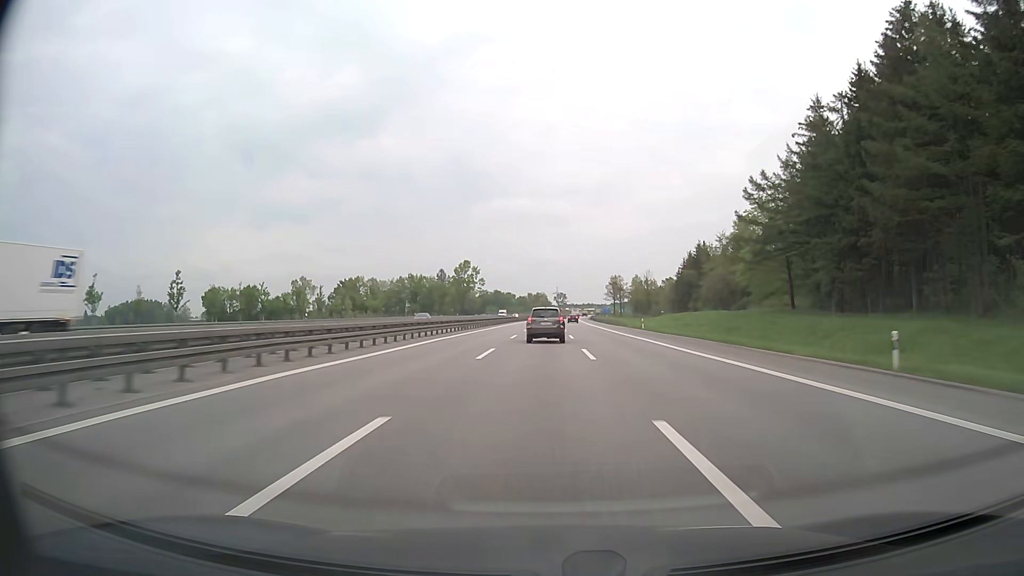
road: motorway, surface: asphalt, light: Day
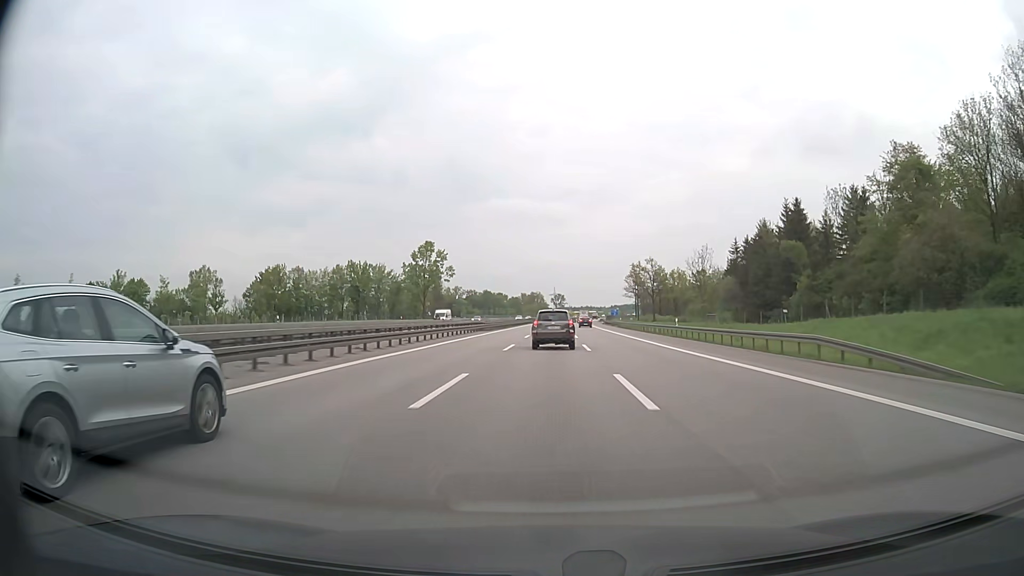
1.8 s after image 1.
(+0.2, +64.6) m; 0°
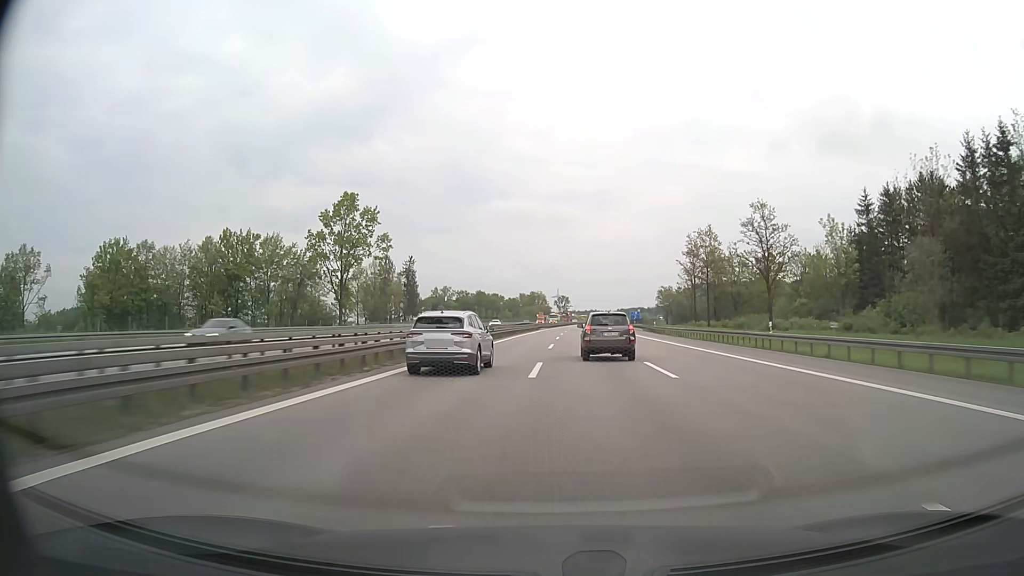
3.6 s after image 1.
(-0.4, +65.8) m; 0°
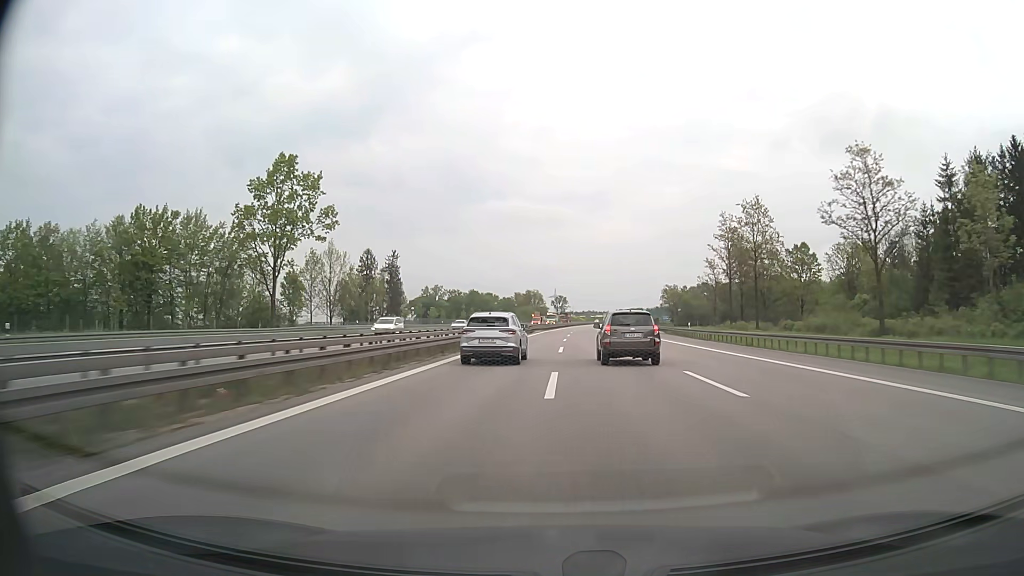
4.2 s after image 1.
(0.0, +22.6) m; 0°
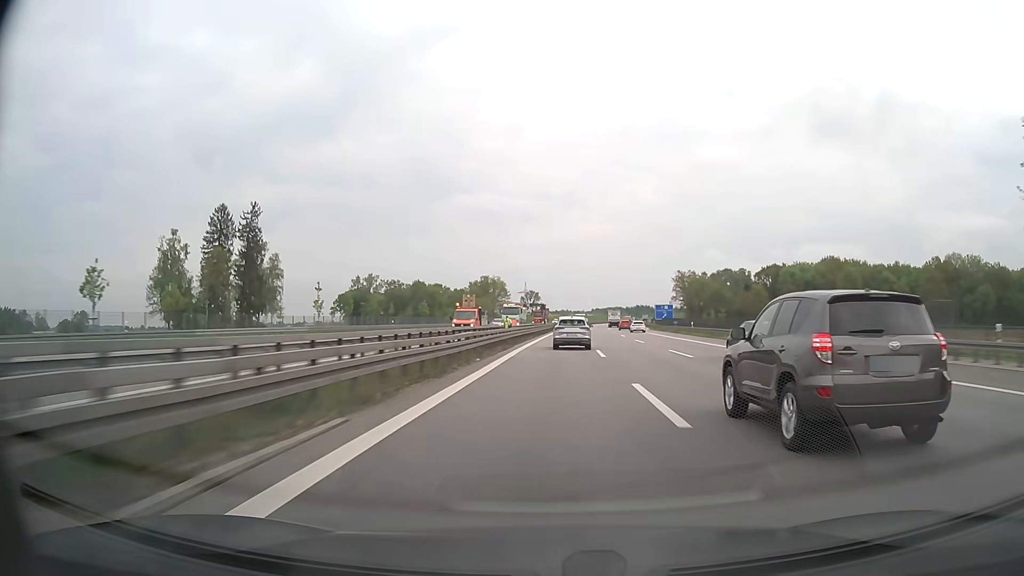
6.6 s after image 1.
(+2.0, +93.7) m; +2°
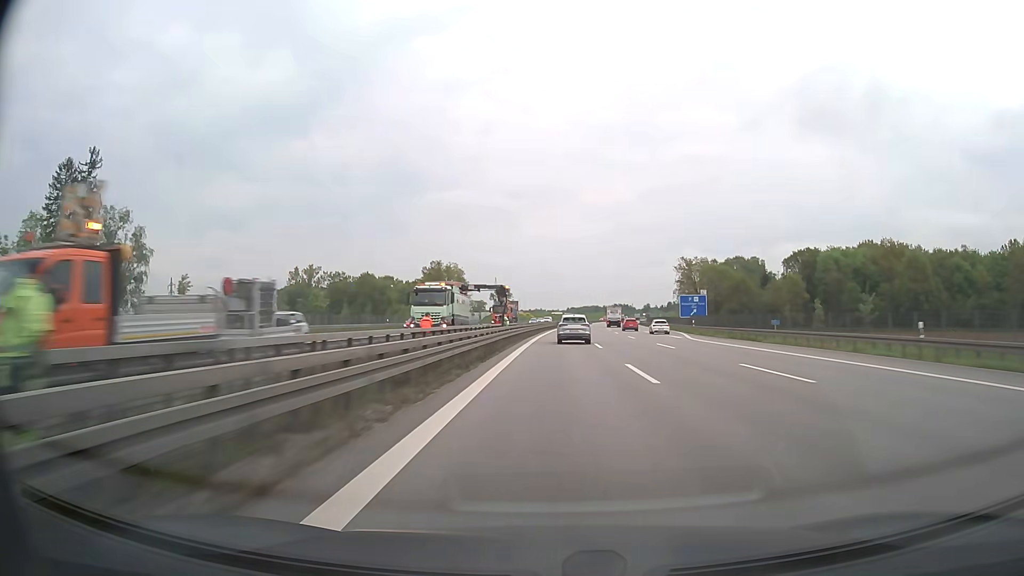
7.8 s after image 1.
(+0.7, +48.3) m; +2°
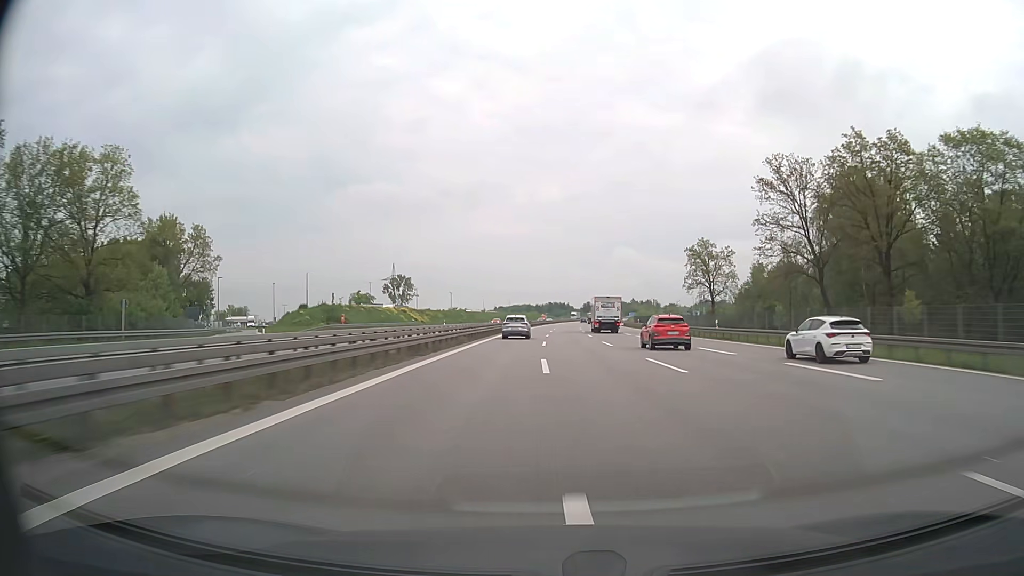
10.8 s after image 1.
(+7.2, +123.1) m; +6°
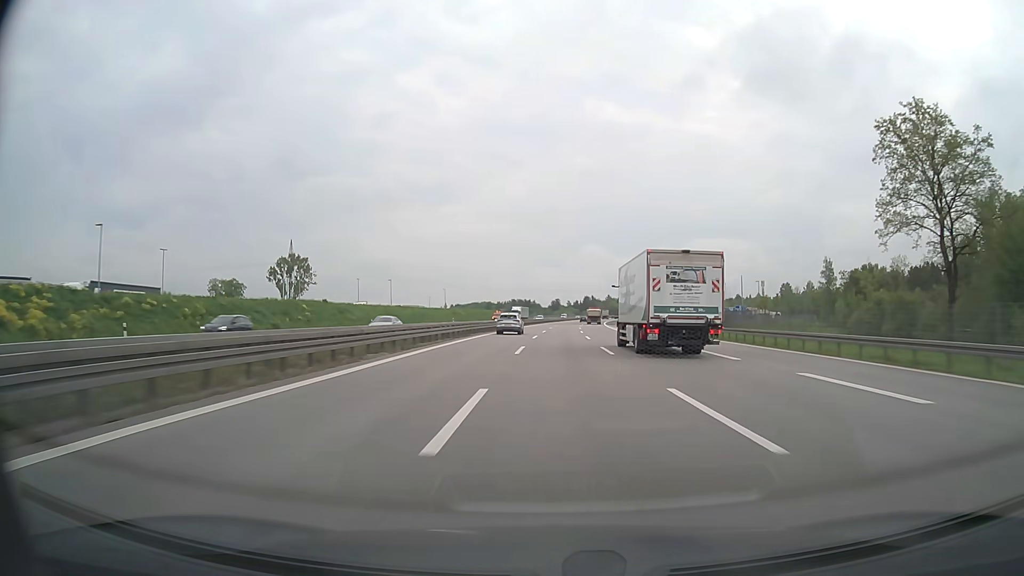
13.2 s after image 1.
(+2.7, +100.2) m; +3°
(0, +10) (0, +20) (0, +30) (0, +40) (+1, +50) (+1, +60) (+1, +70) (+2, +80) (+2, +90) (+3, +100) m
